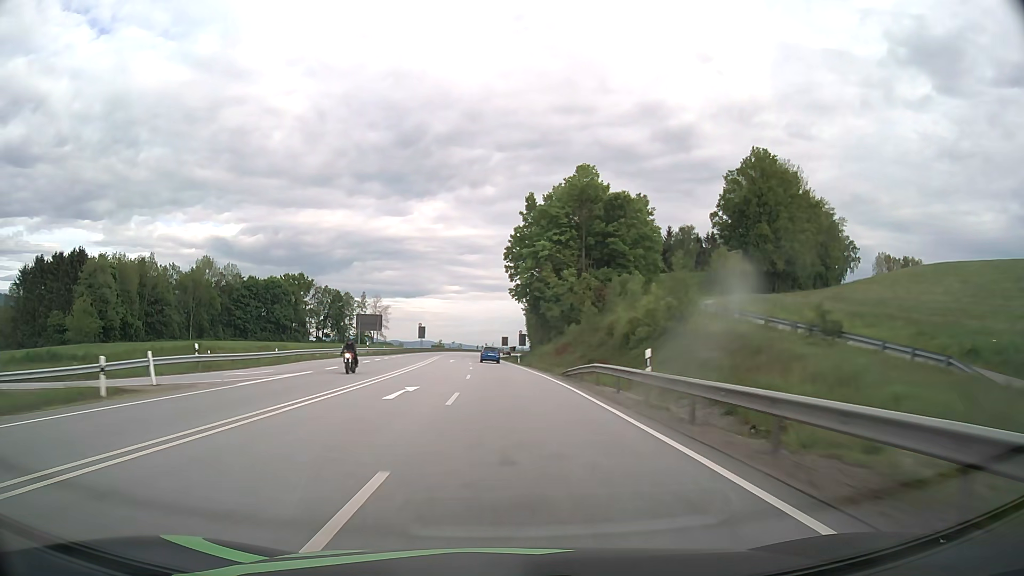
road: primary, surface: asphalt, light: Day
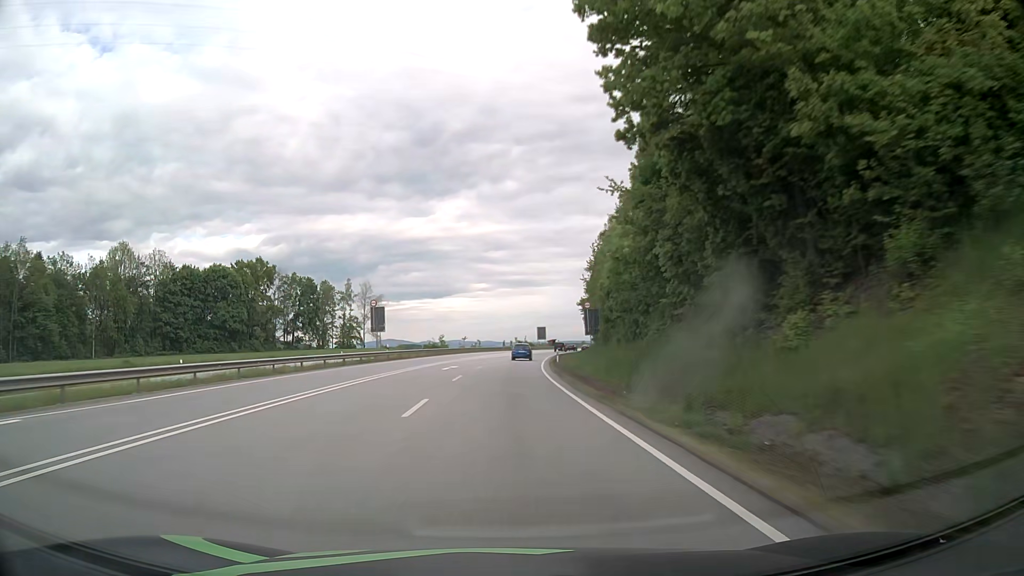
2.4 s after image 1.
(-1.8, +63.5) m; -3°
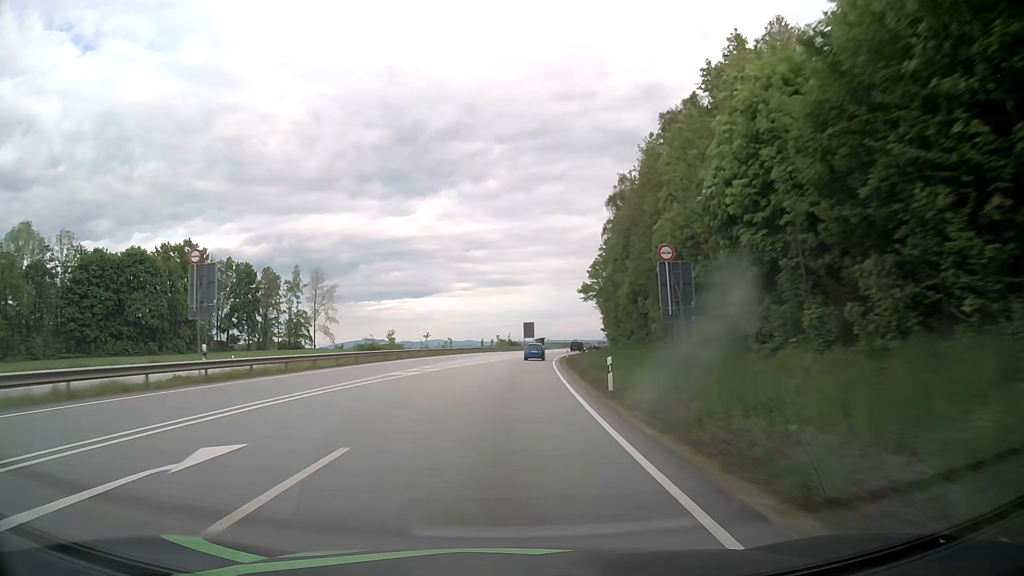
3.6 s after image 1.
(+0.1, +31.8) m; +1°
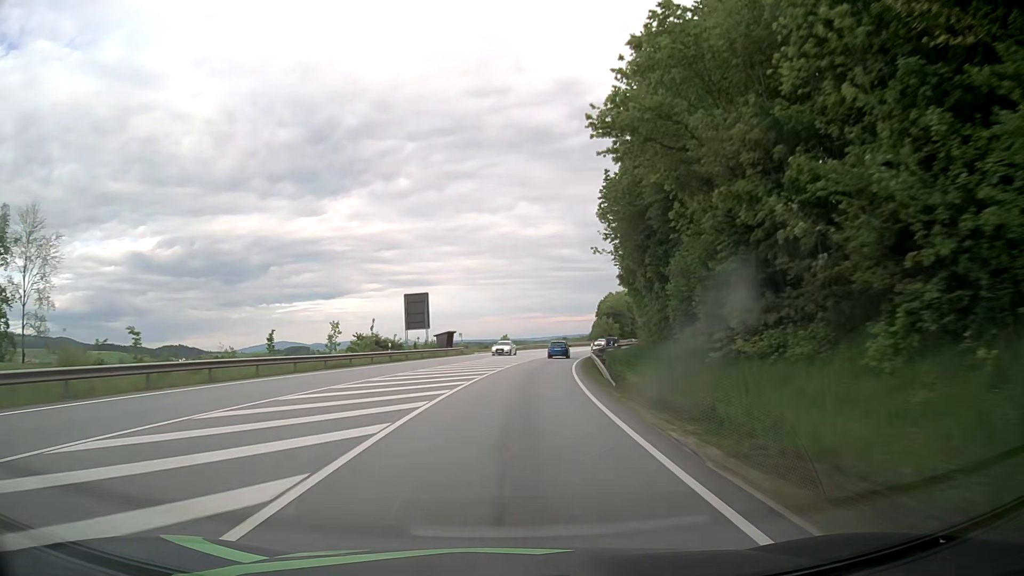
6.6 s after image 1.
(+4.9, +79.1) m; +8°
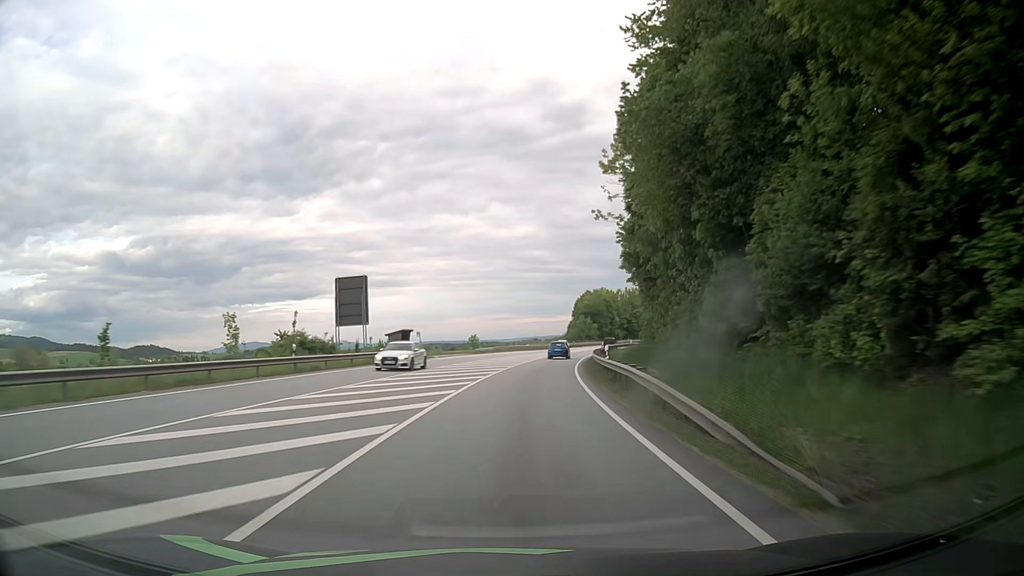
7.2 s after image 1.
(+0.3, +15.8) m; +2°
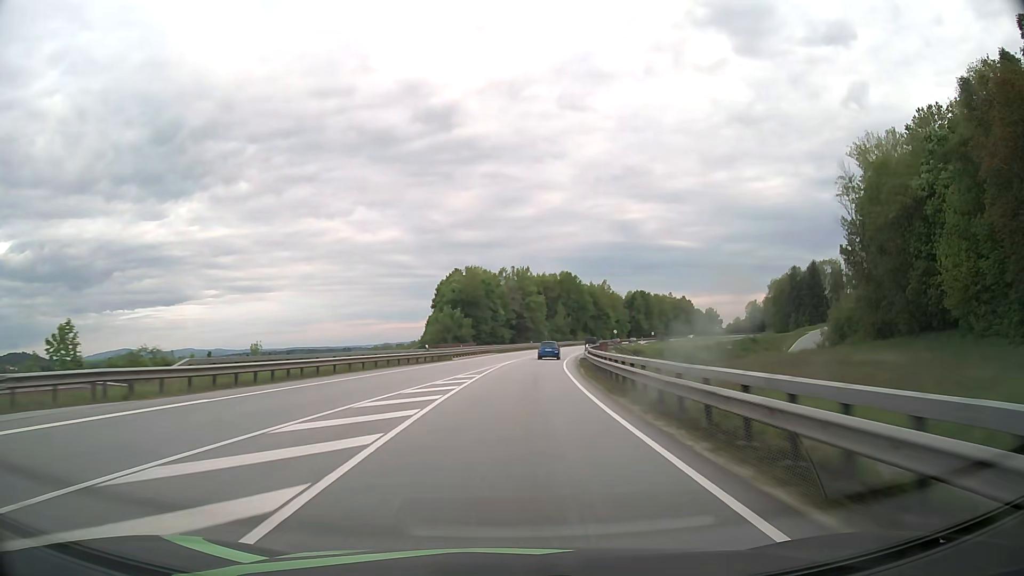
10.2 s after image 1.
(+8.8, +78.6) m; +12°
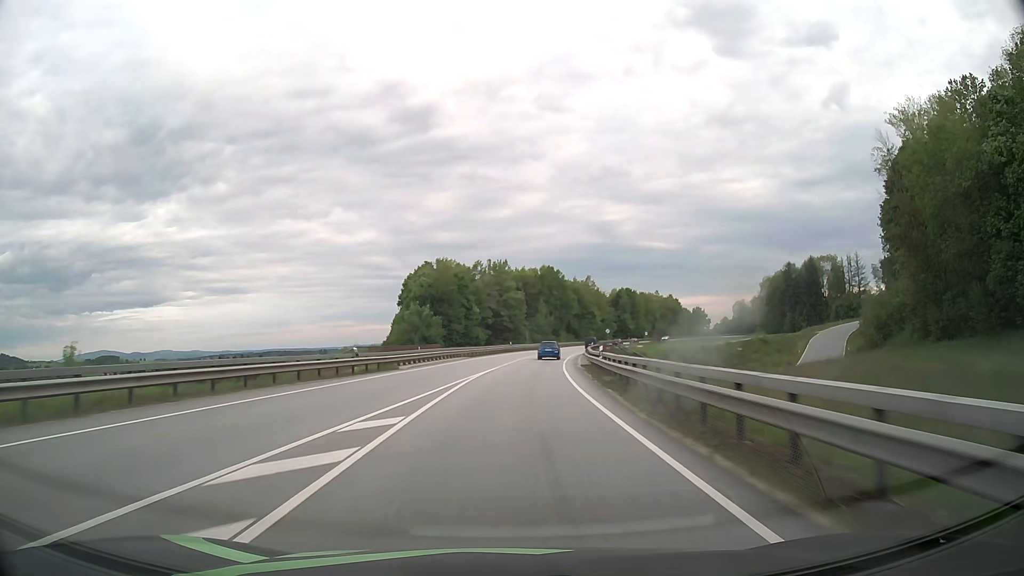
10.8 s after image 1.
(+0.3, +15.9) m; +2°
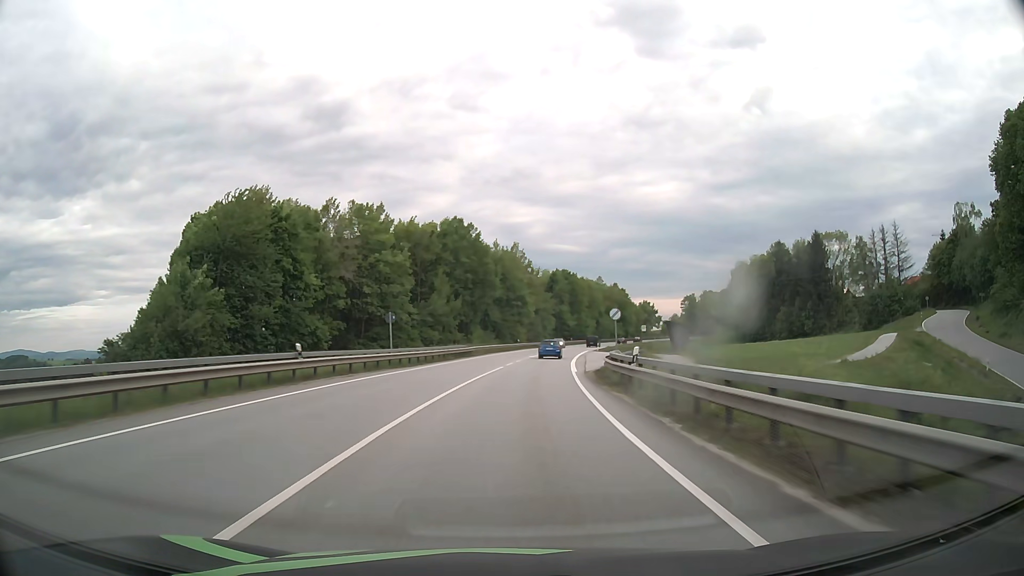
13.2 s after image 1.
(+4.3, +63.1) m; +8°
(0, +10) (+1, +20) (+1, +30) (+2, +40) (+3, +50) (+5, +60) (+6, +70) (+8, +79) (+10, +89) (+12, +99) m
